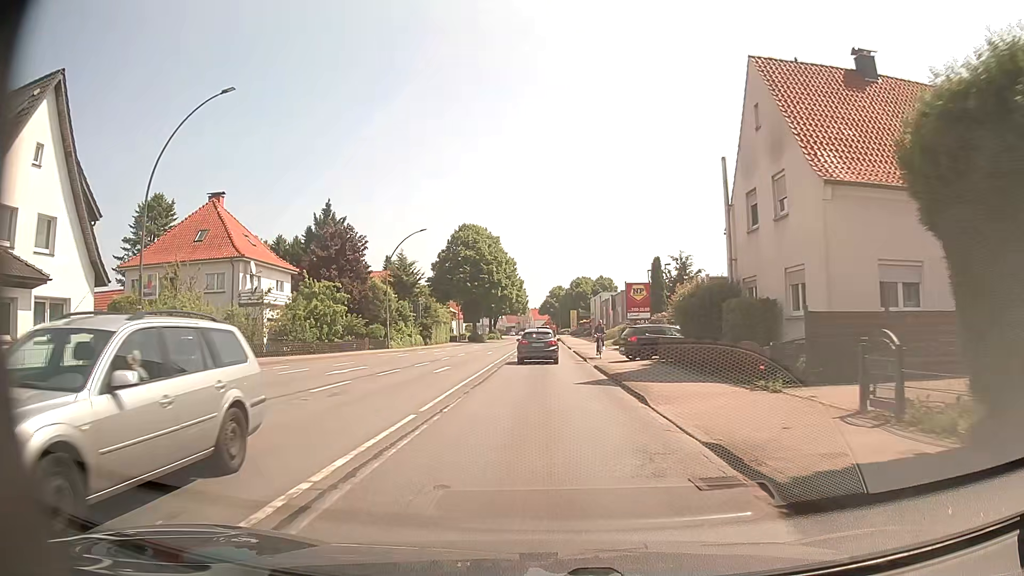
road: primary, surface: asphalt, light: Day
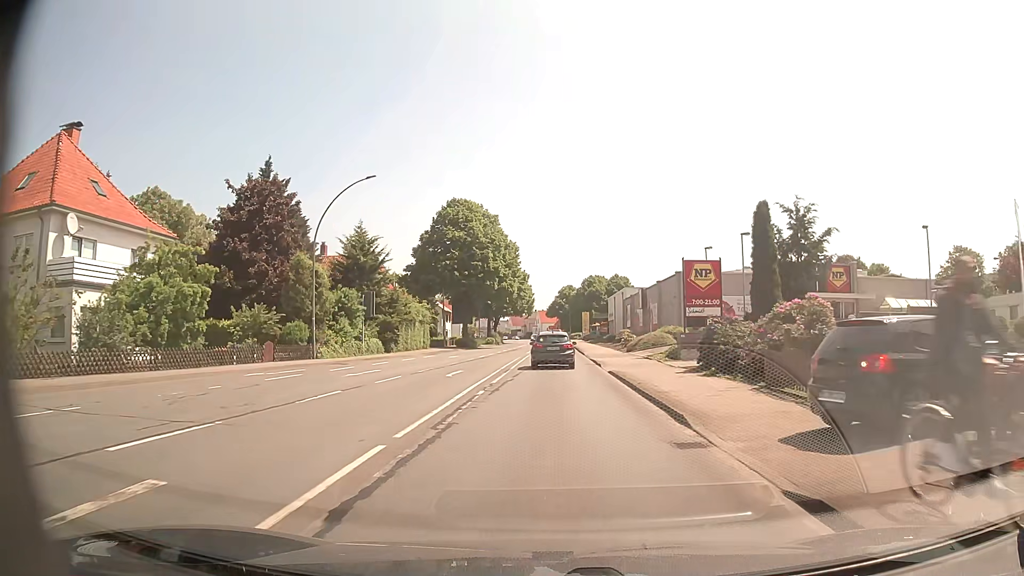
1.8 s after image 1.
(-0.3, +20.6) m; -1°
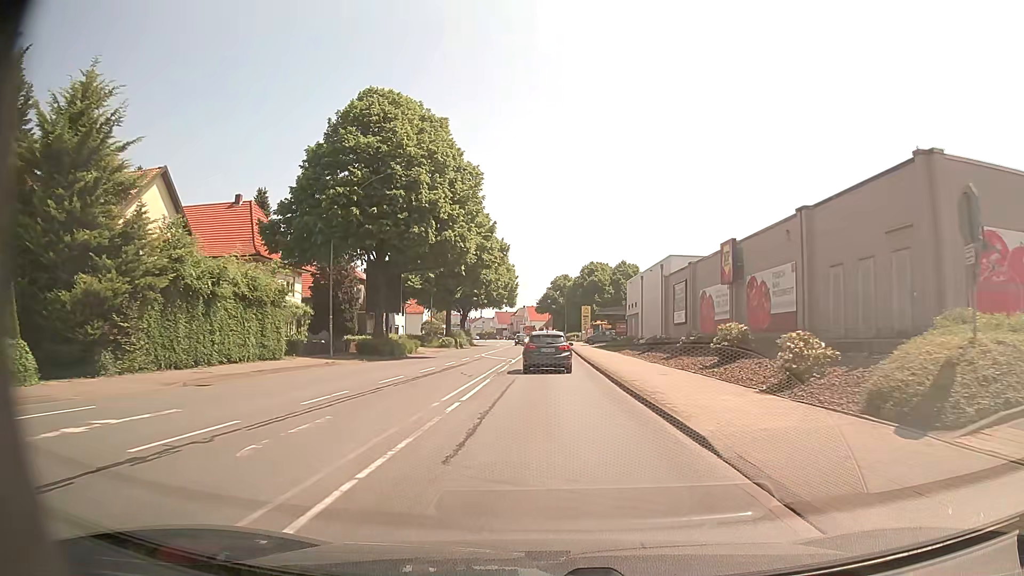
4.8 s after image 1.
(+0.5, +35.9) m; +1°
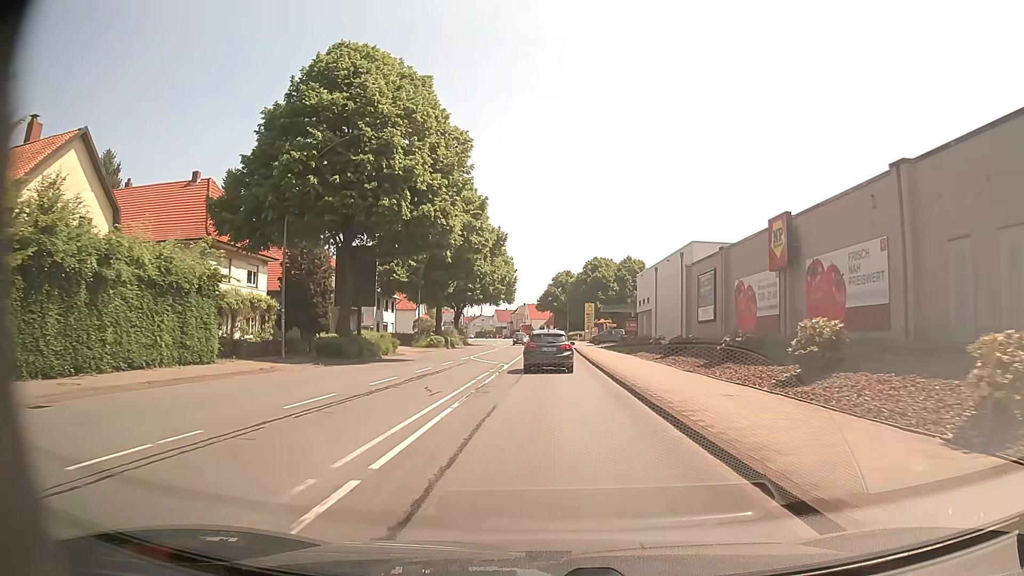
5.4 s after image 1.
(0.0, +7.3) m; 0°
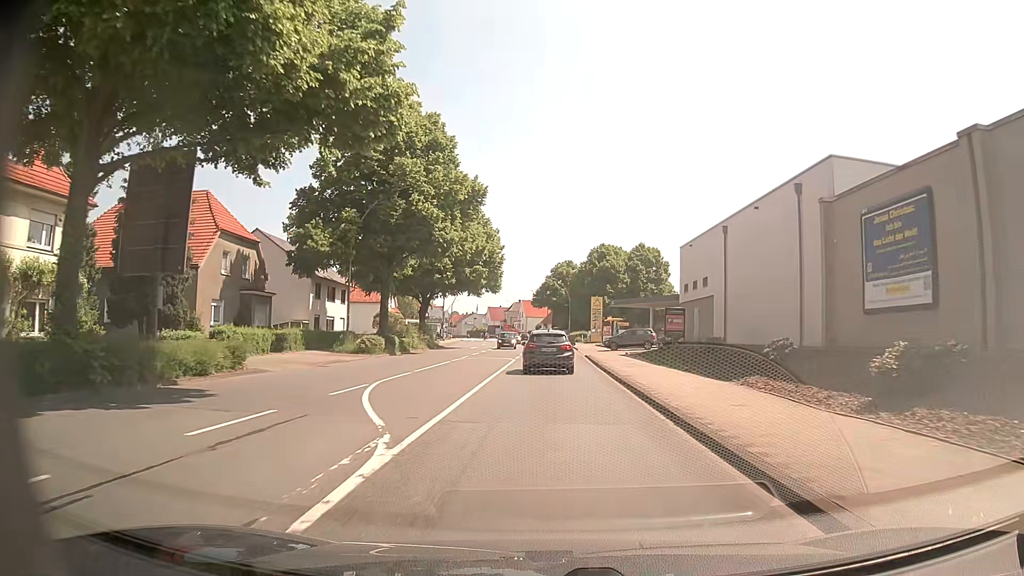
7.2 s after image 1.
(0.0, +21.6) m; 0°
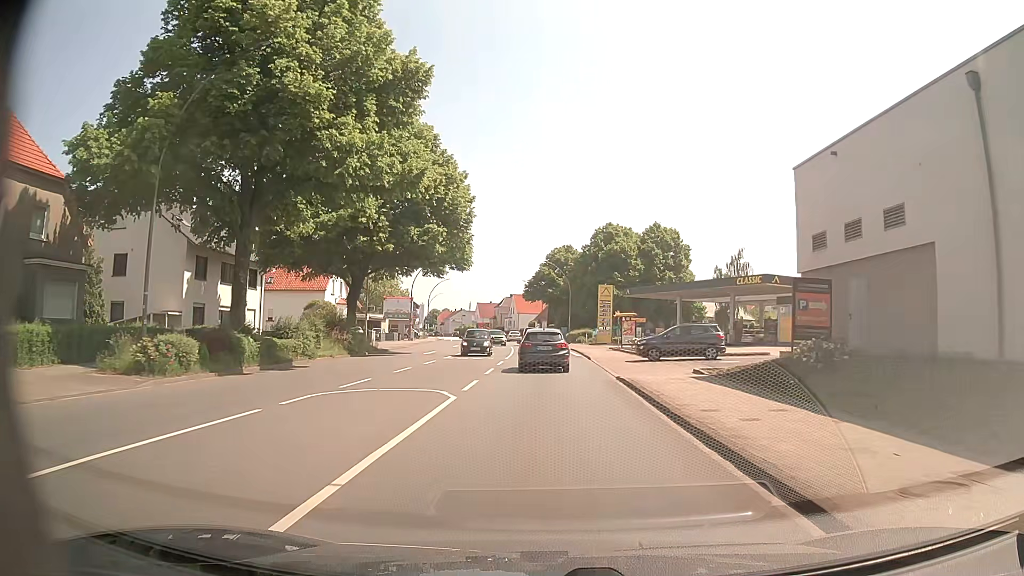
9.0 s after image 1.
(+0.1, +21.3) m; 0°
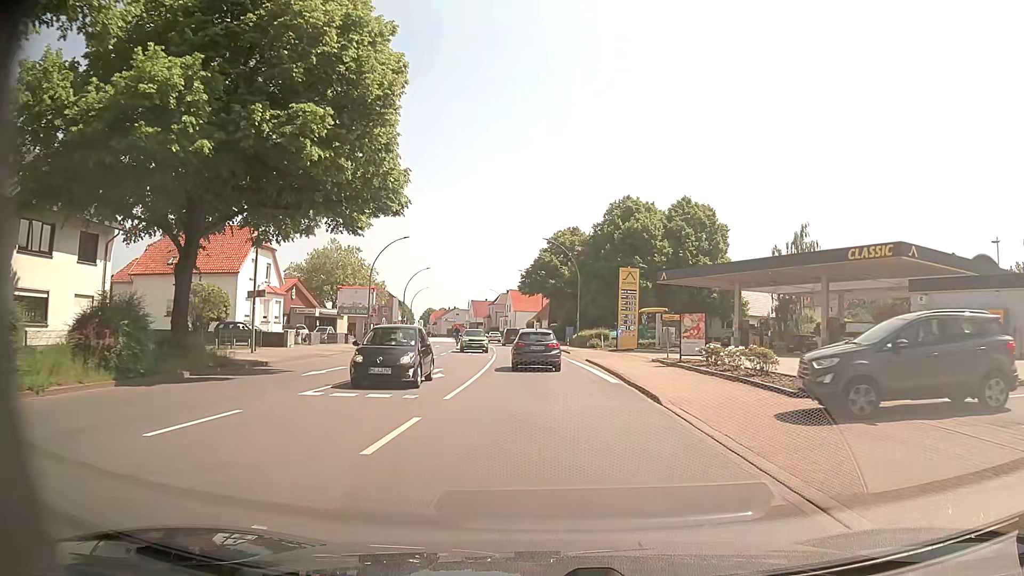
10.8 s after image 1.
(0.0, +20.2) m; 0°
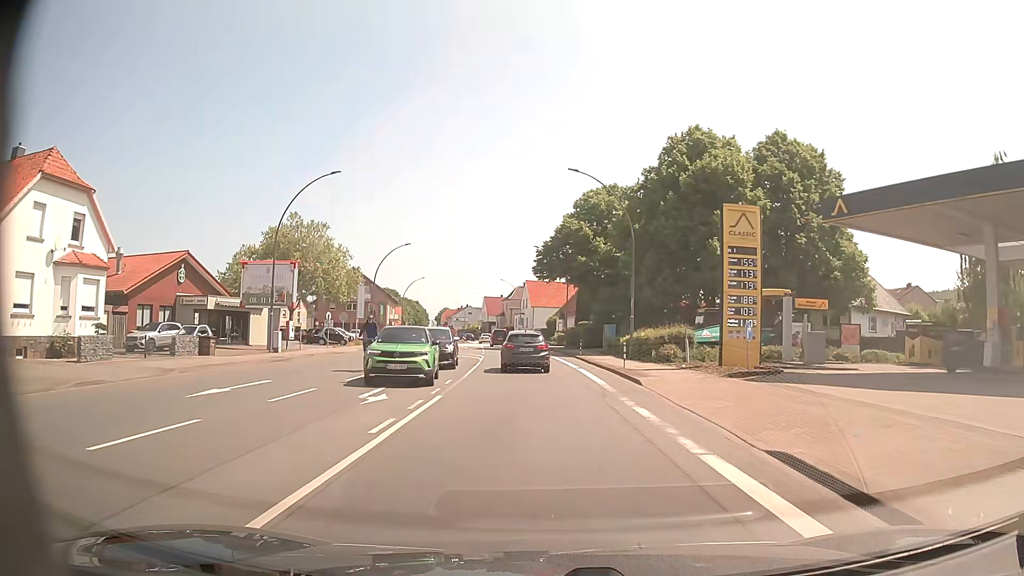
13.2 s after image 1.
(-0.1, +27.0) m; -2°
